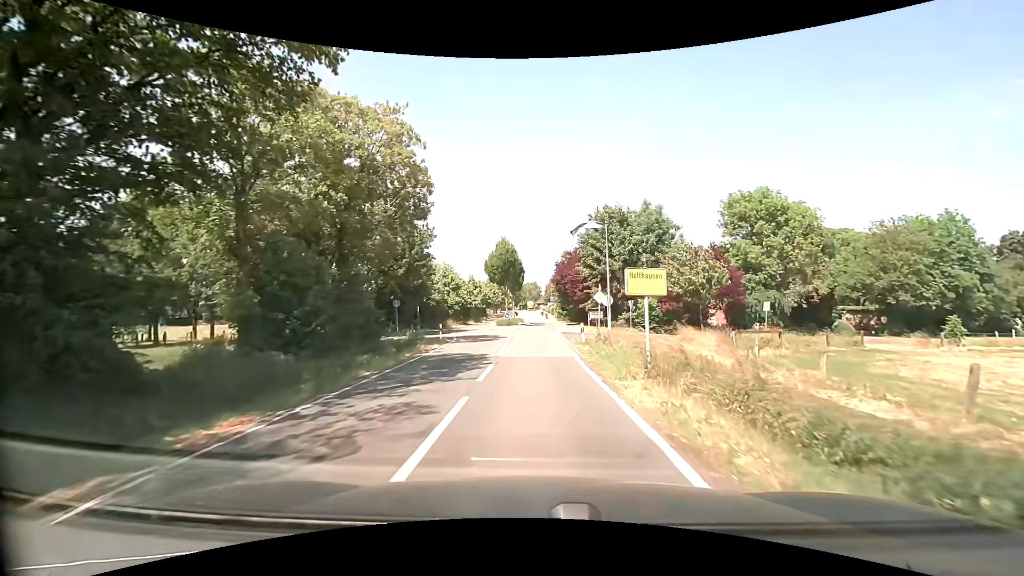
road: secondary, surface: asphalt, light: Day
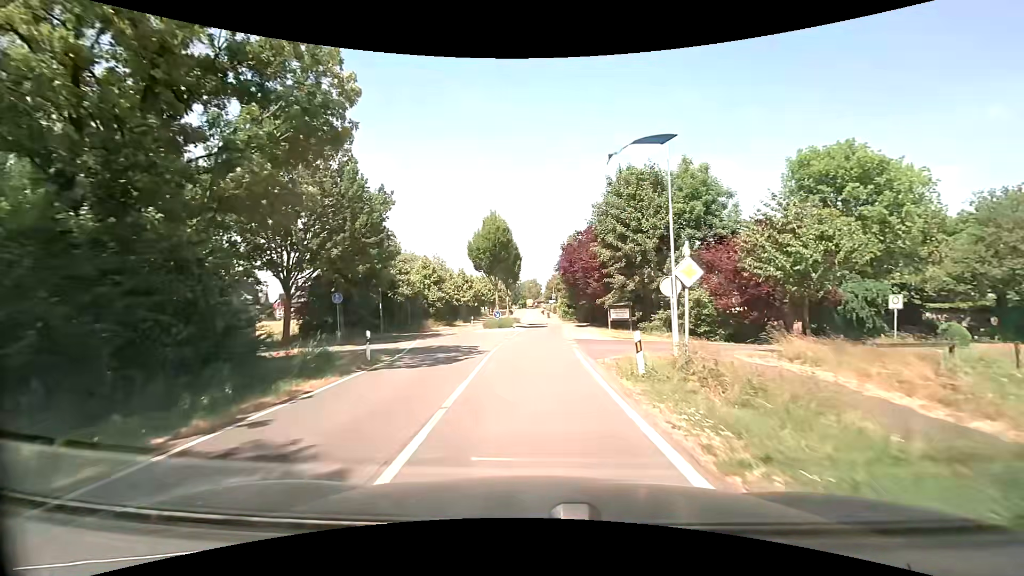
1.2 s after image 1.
(-0.1, +13.1) m; 0°
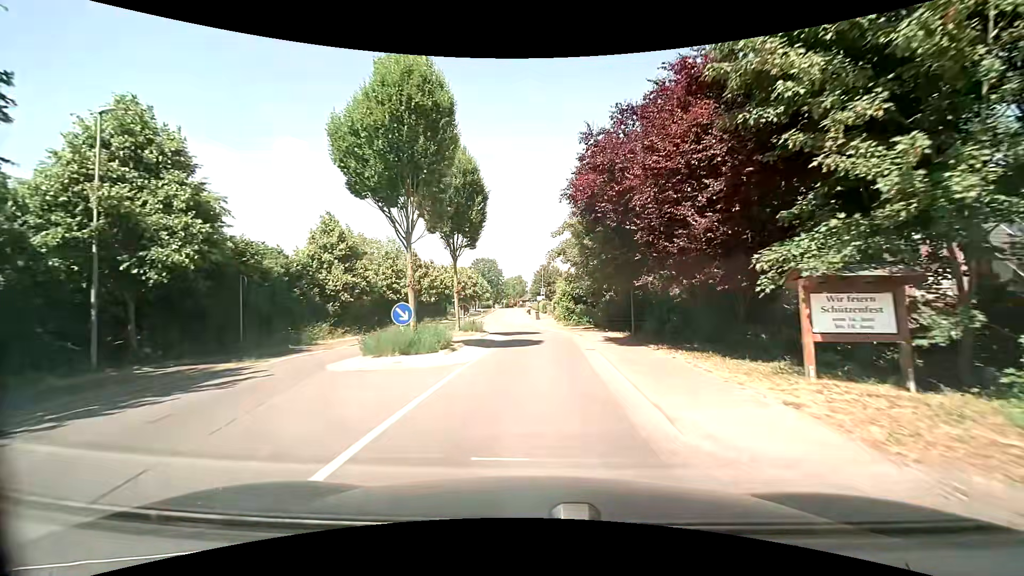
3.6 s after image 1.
(+0.1, +25.6) m; +1°
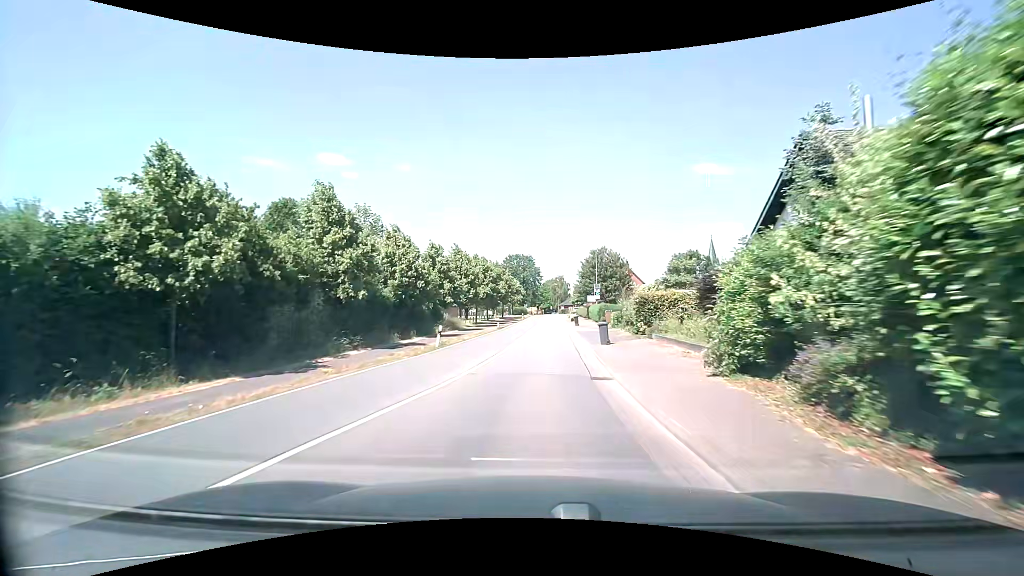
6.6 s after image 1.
(-0.6, +32.6) m; -5°
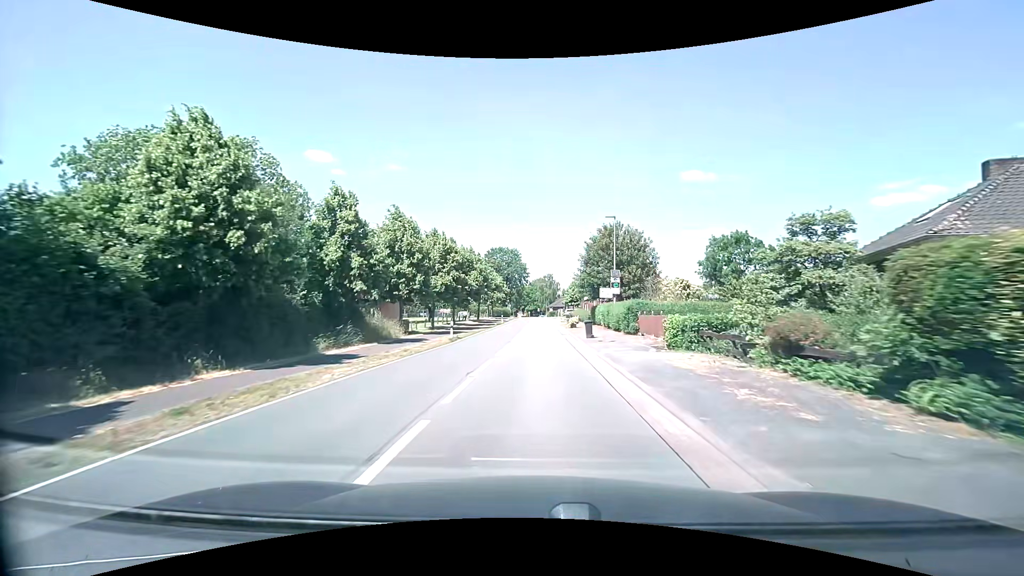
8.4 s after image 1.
(+0.3, +21.6) m; +2°
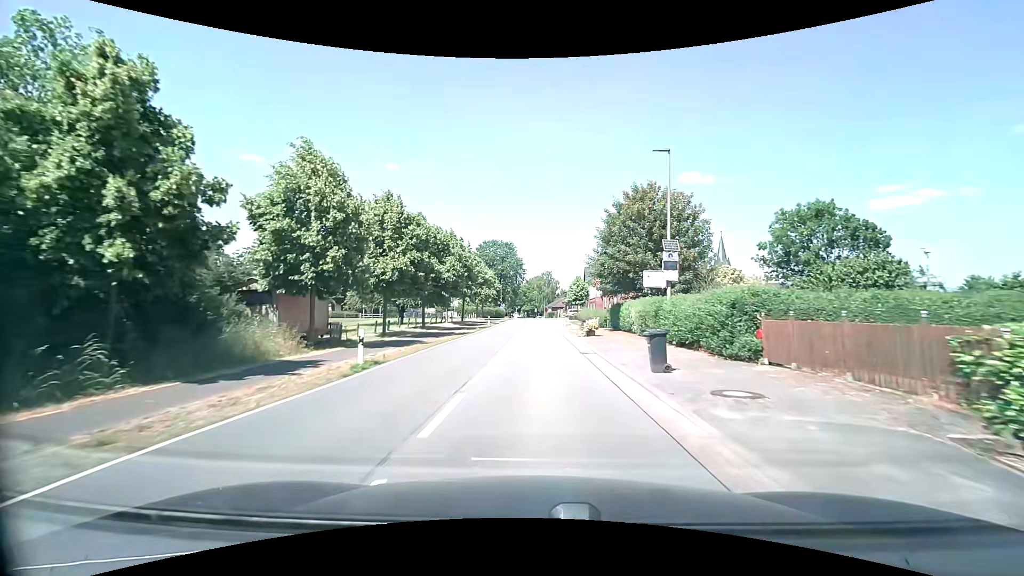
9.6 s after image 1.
(0.0, +15.3) m; 0°
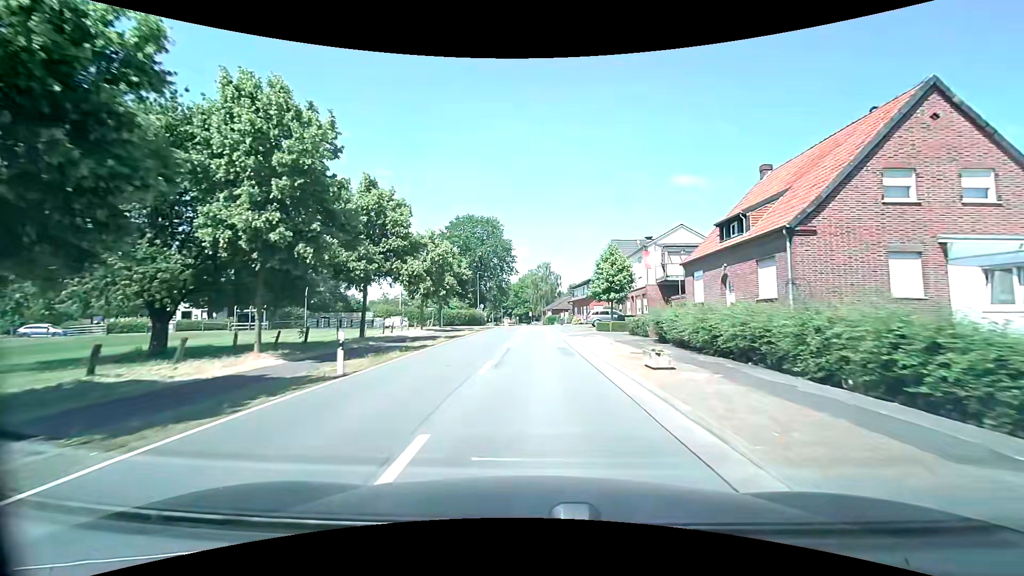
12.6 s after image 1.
(+0.3, +38.1) m; +1°
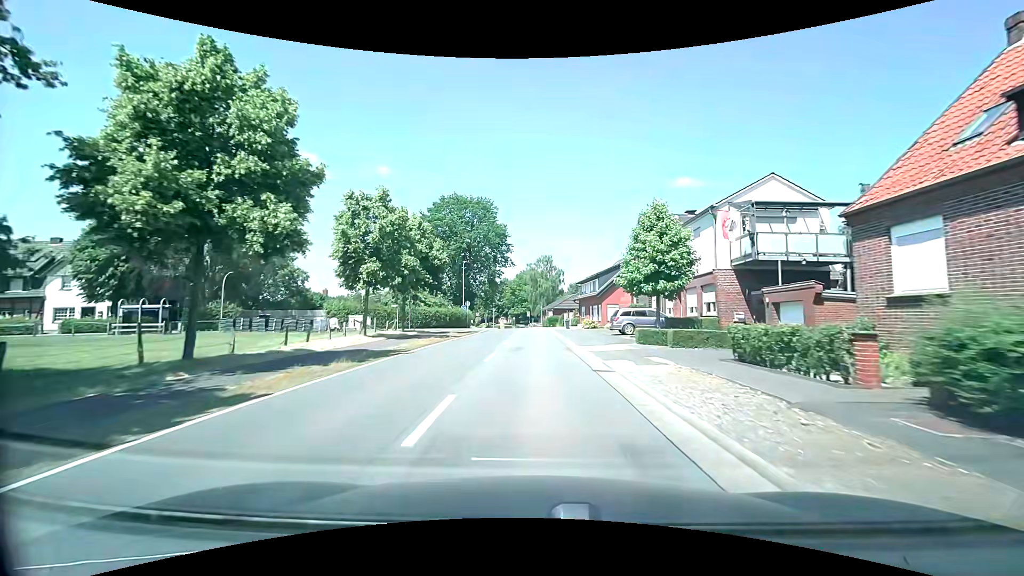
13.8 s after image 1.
(-0.1, +15.0) m; 0°
(0, +10) (0, +20) (0, +30) (0, +40) (0, +50) (0, +60) (0, +70) (-1, +80) (-2, +90) (-4, +100) m
